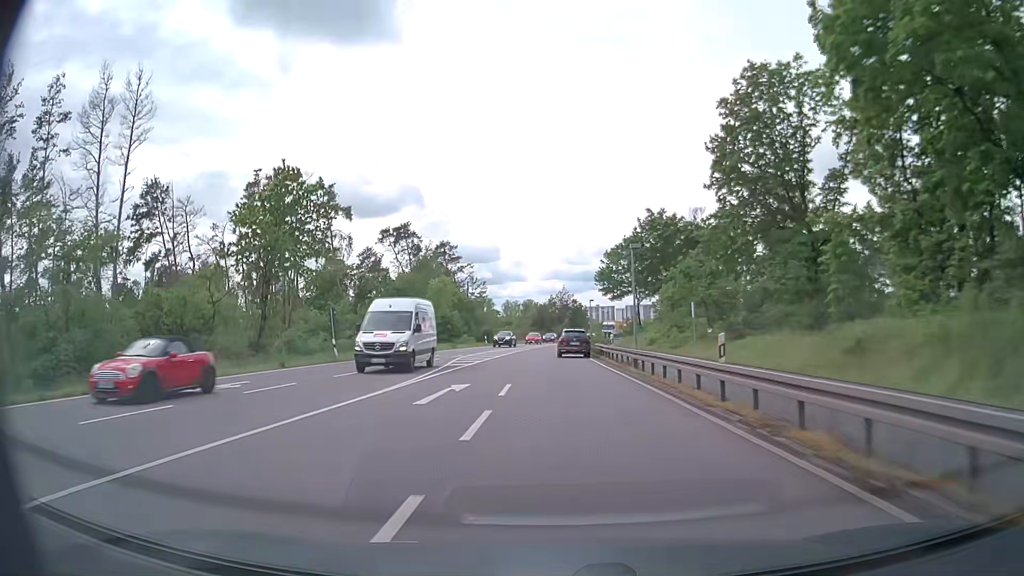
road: primary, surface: asphalt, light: Day
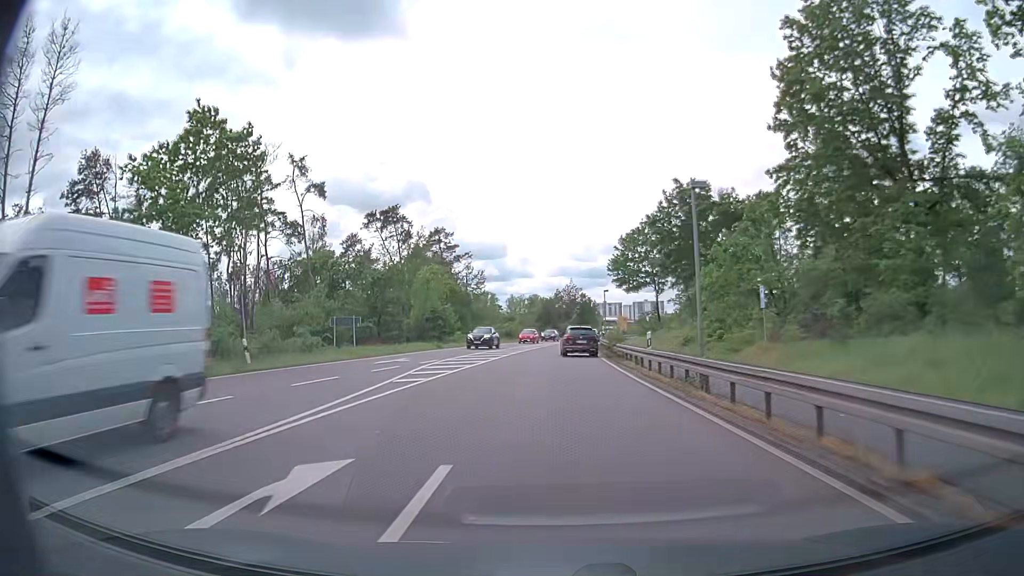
(0.0, +10.9) m; 0°
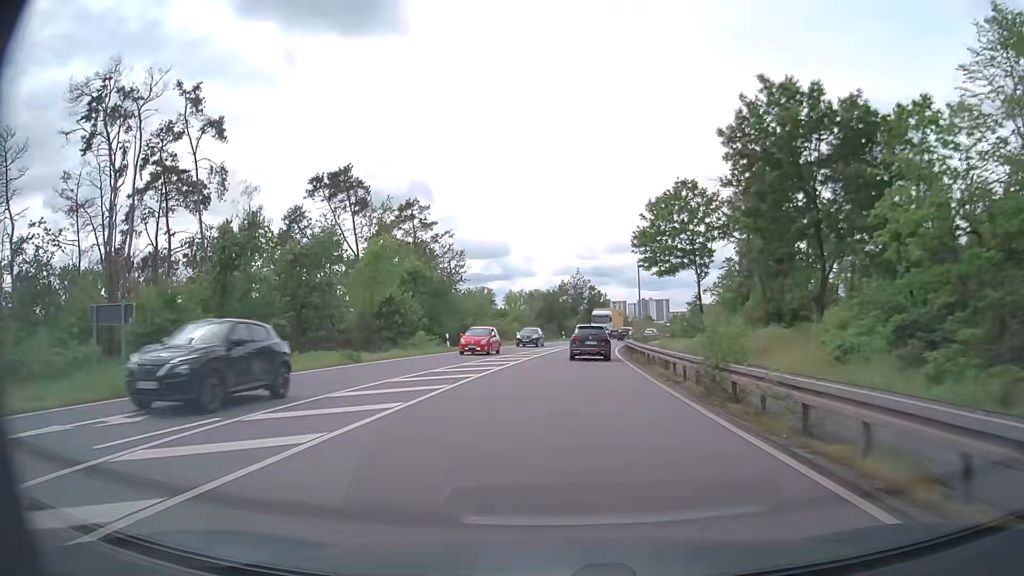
(-0.1, +21.1) m; 0°
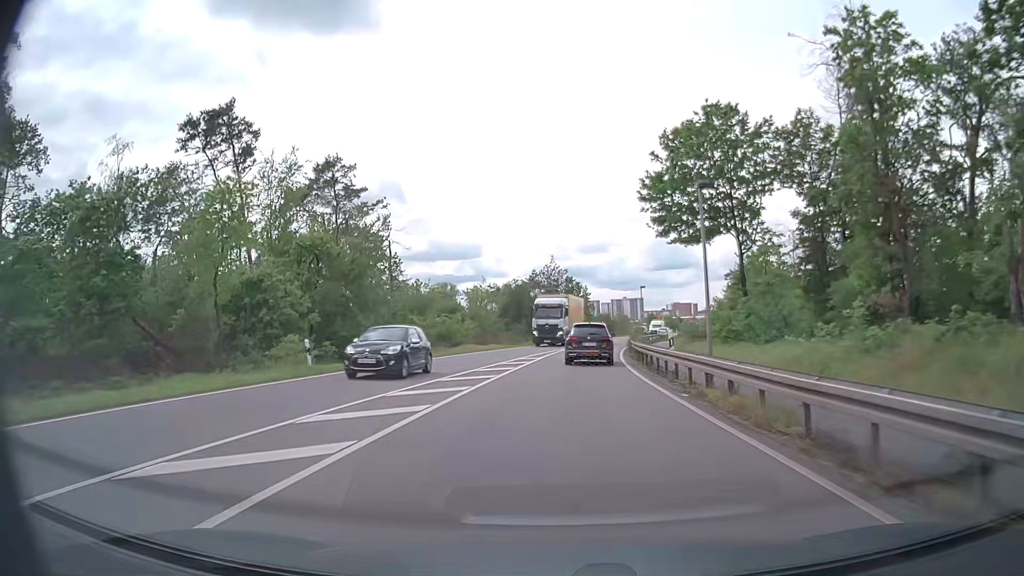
(+0.2, +20.2) m; +2°
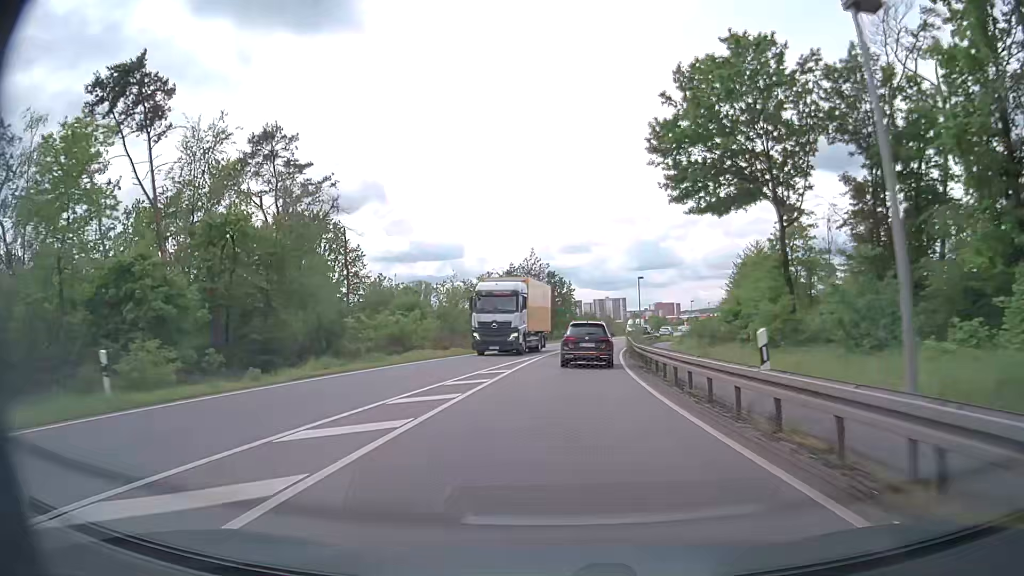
(+0.2, +9.8) m; +2°
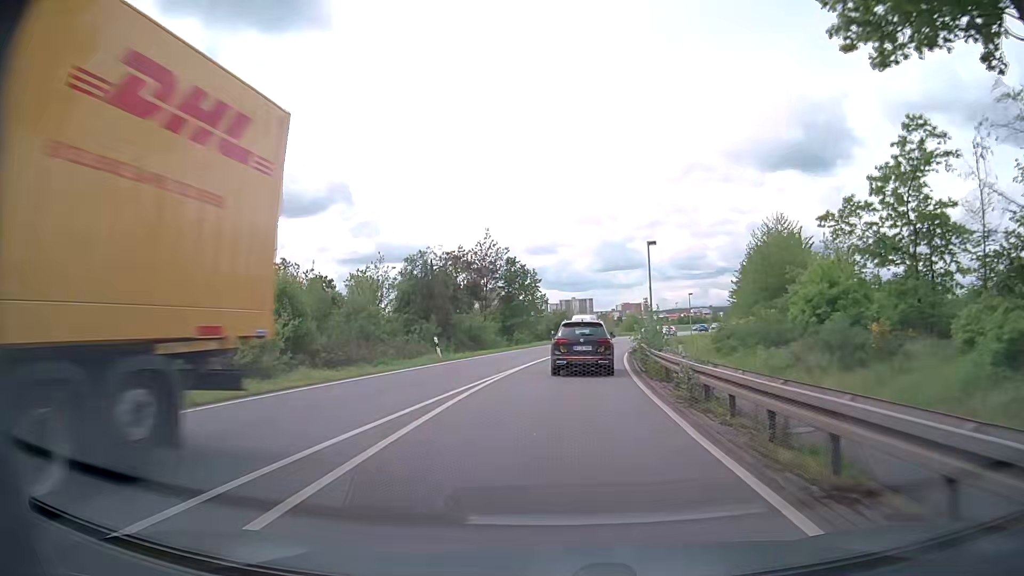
(+0.5, +19.0) m; +3°
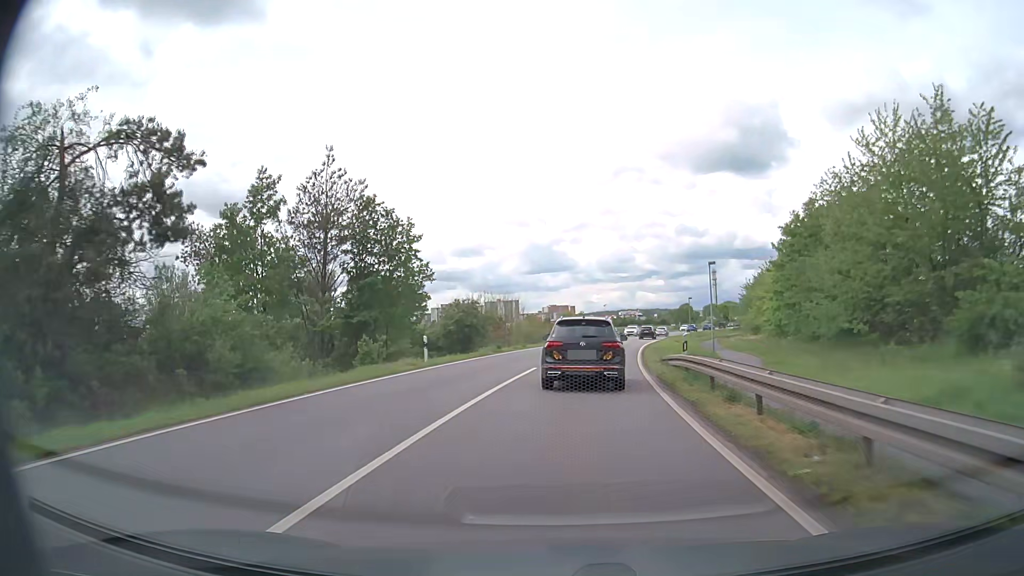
(+1.9, +34.1) m; +7°
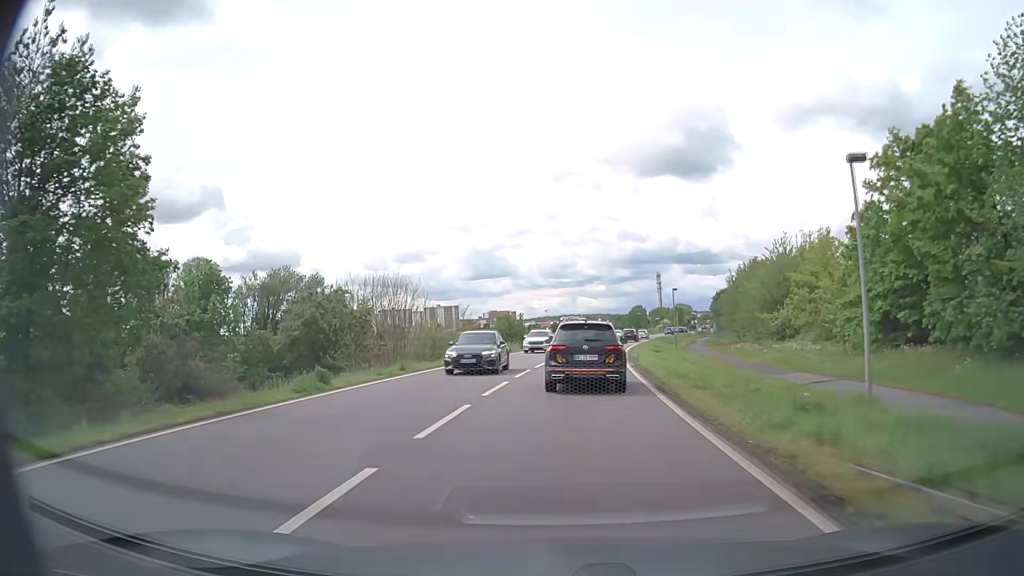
(+1.0, +23.2) m; +5°
(0, +10) (+1, +20) (+1, +30) (+2, +40) (+3, +50) (+5, +60) (+6, +70) (+8, +79) (+10, +89) (+12, +99) m
